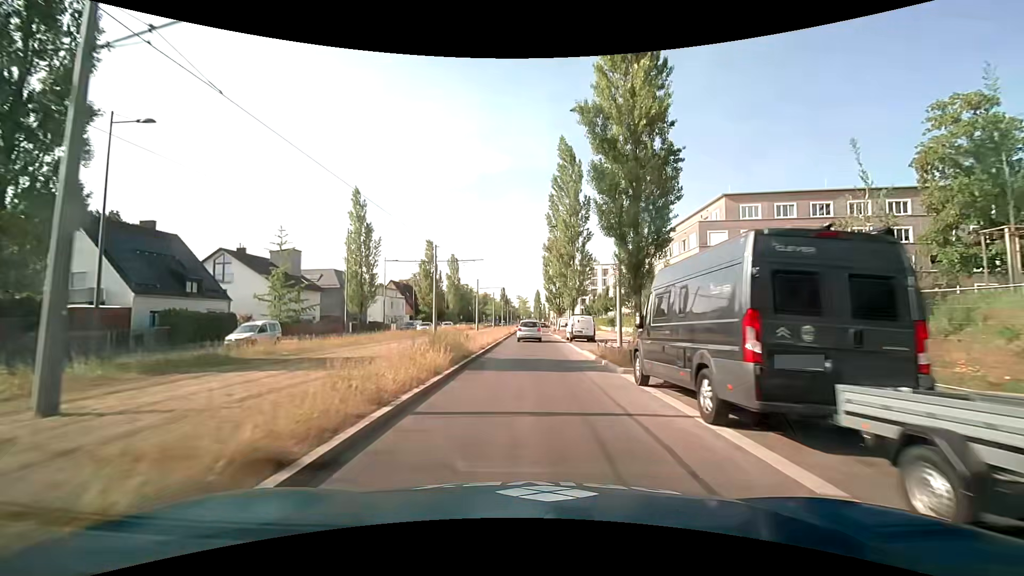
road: secondary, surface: asphalt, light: Day
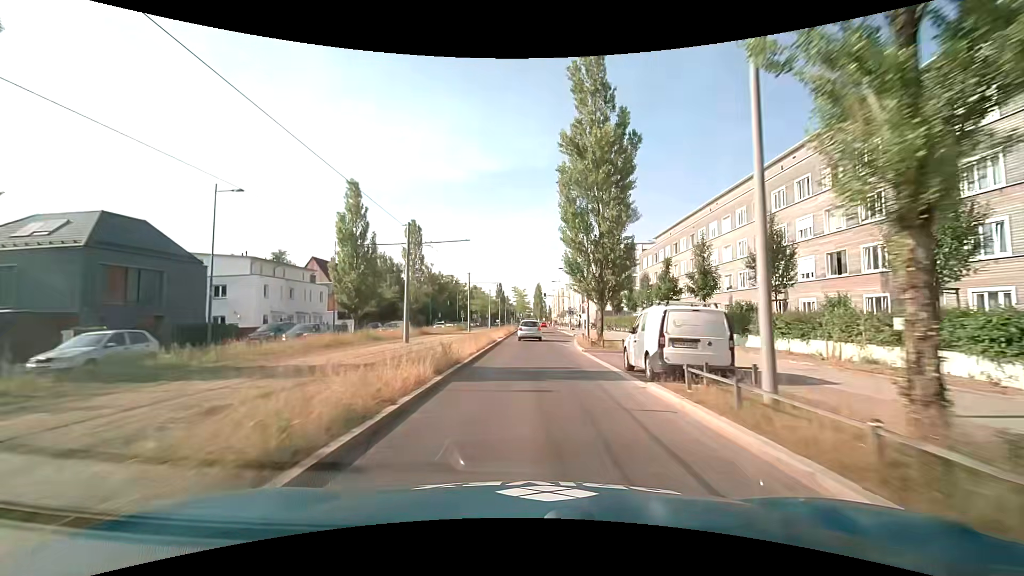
(0.0, +38.5) m; 0°
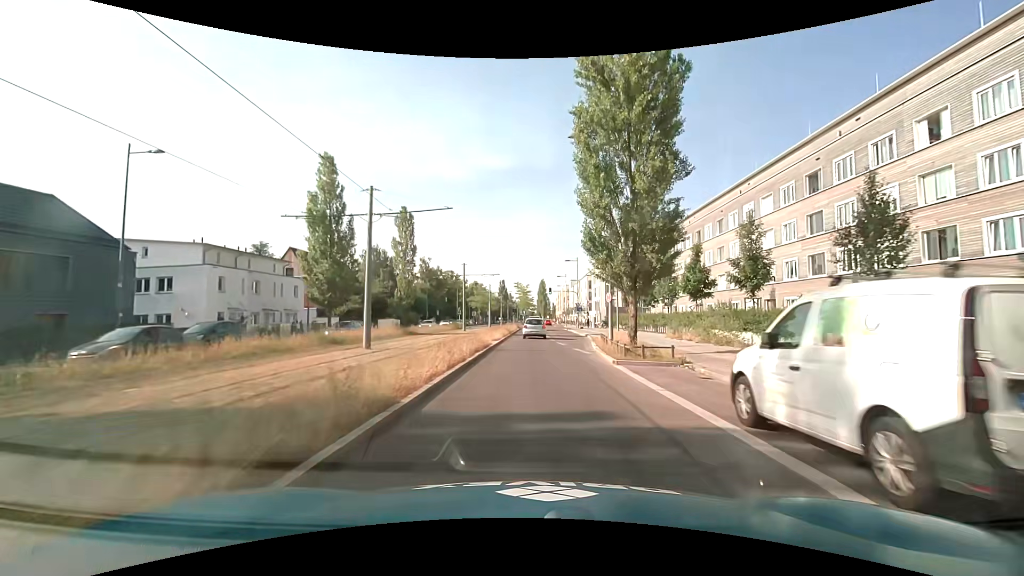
(0.0, +7.6) m; 0°
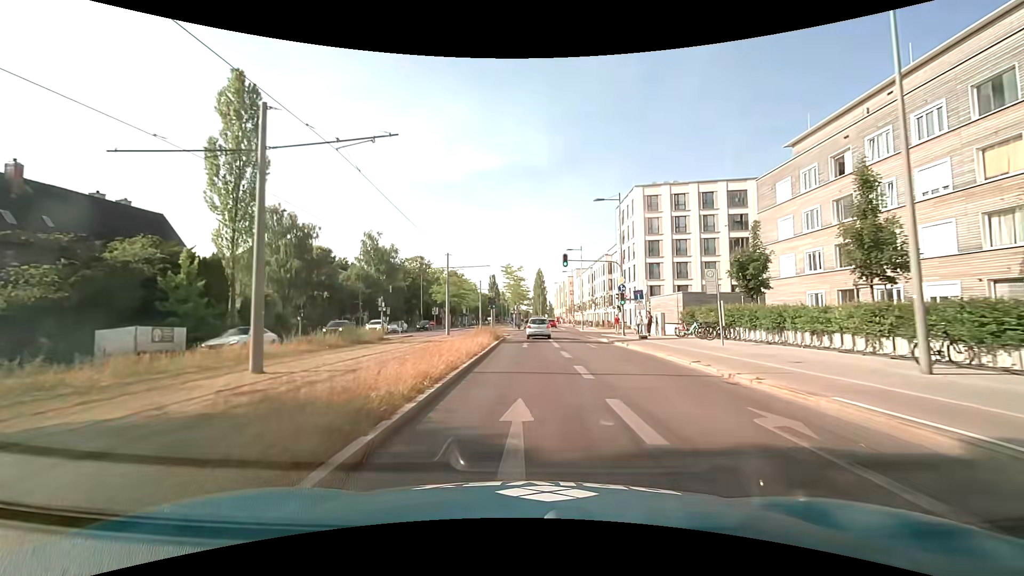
(-0.2, +38.9) m; 0°
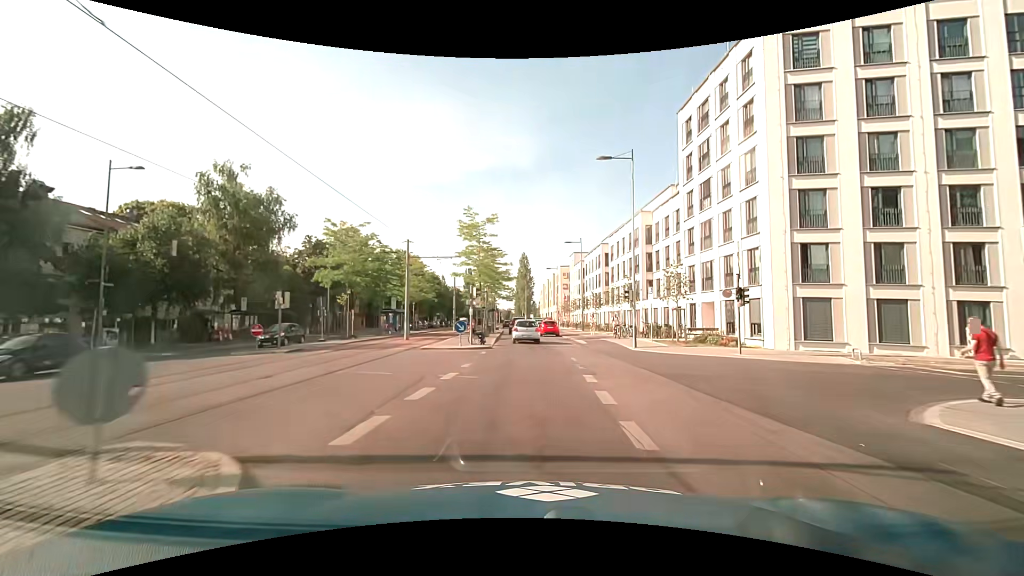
(+0.3, +37.7) m; +2°
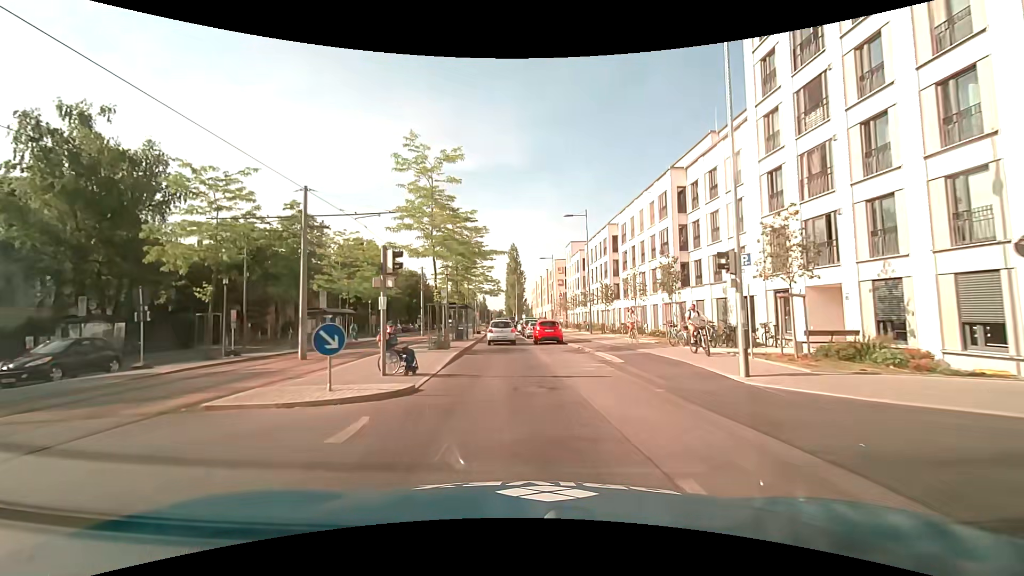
(+0.2, +14.7) m; +1°
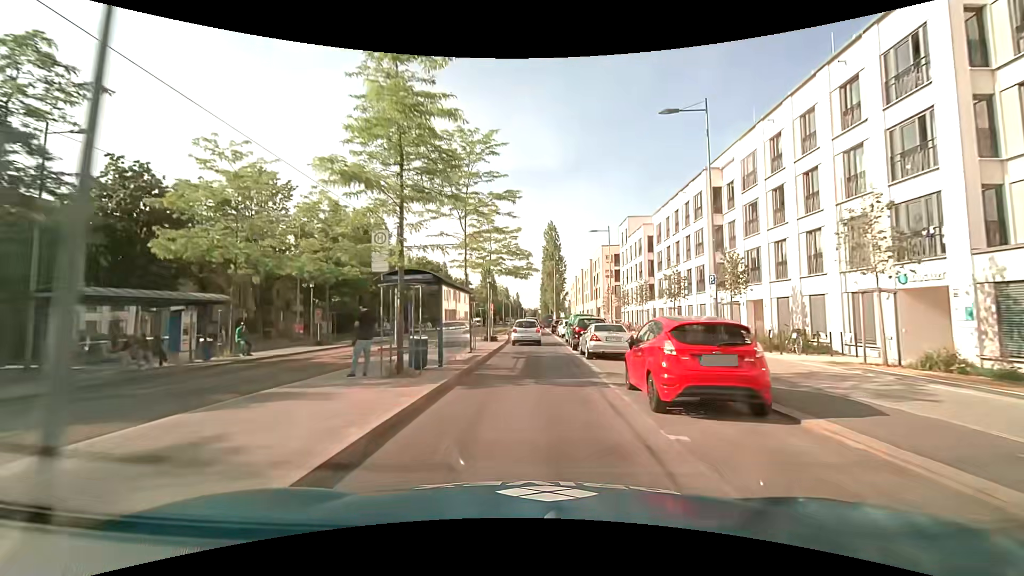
(-0.9, +21.5) m; -4°
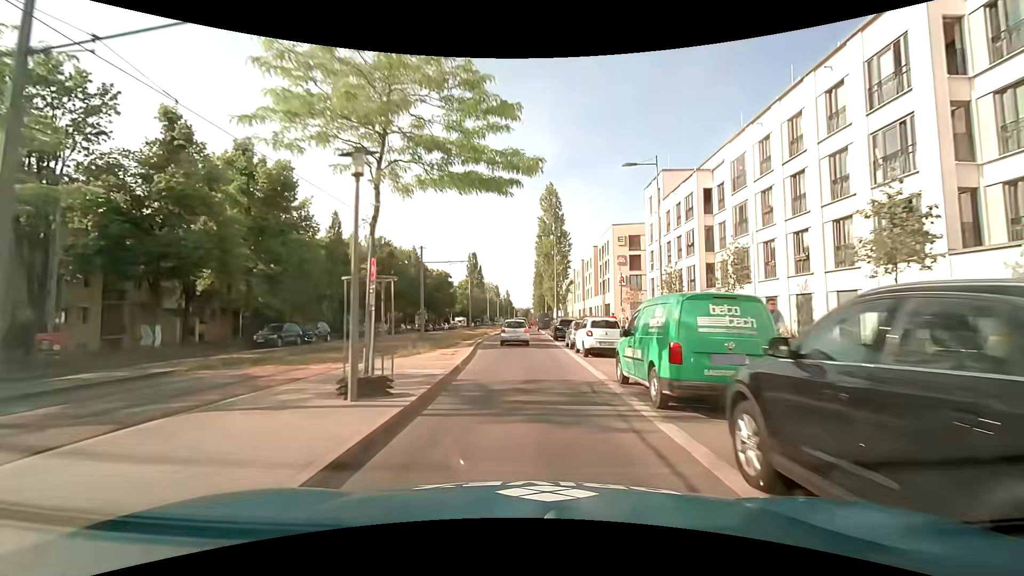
(0.0, +21.8) m; 0°
(0, +10) (0, +20) (0, +30) (0, +40) (-1, +50) (-1, +60) (-1, +70) (-1, +80) (-1, +90) (-1, +100) m
